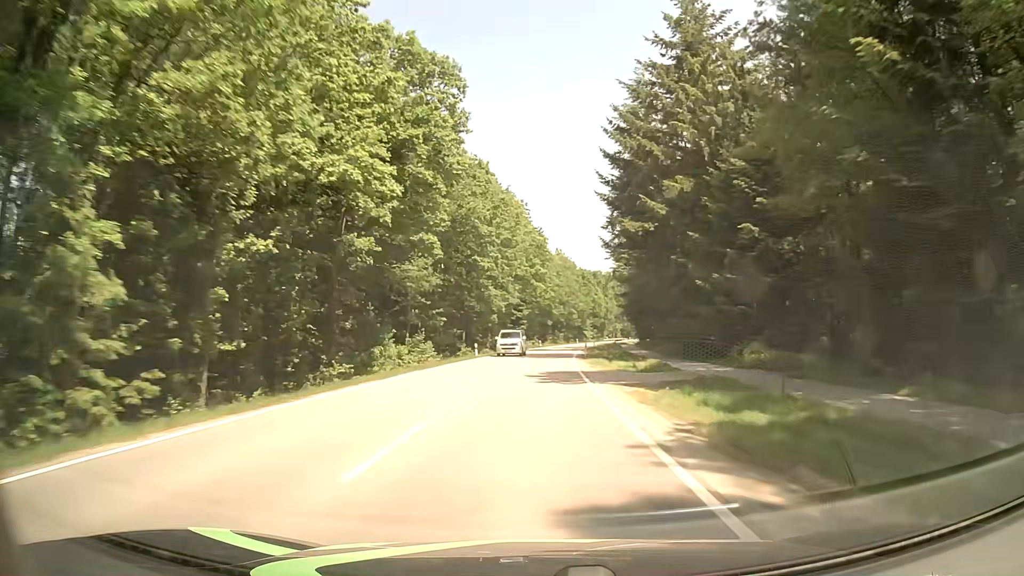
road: tertiary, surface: asphalt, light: Day
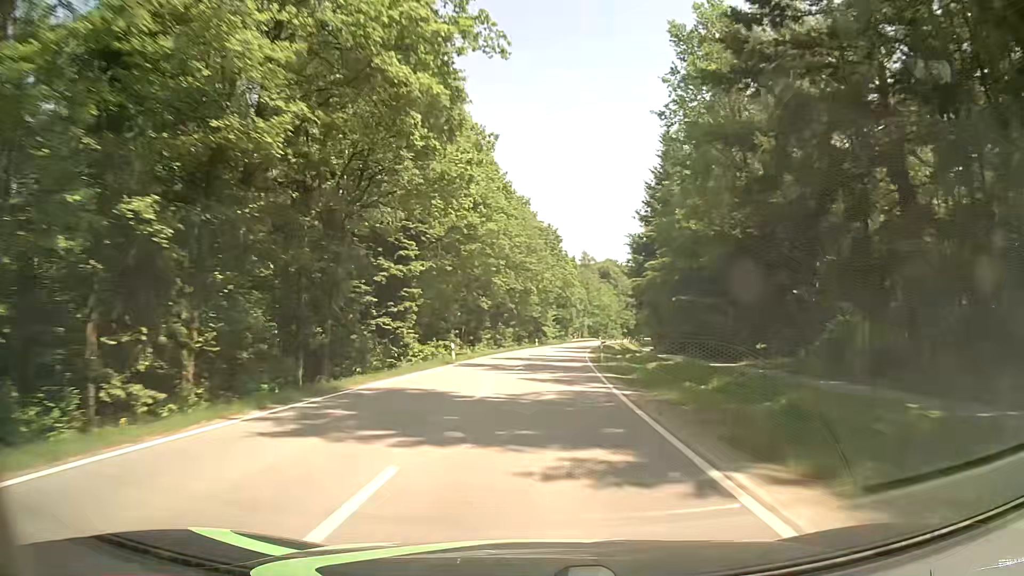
(+2.0, +63.4) m; +4°
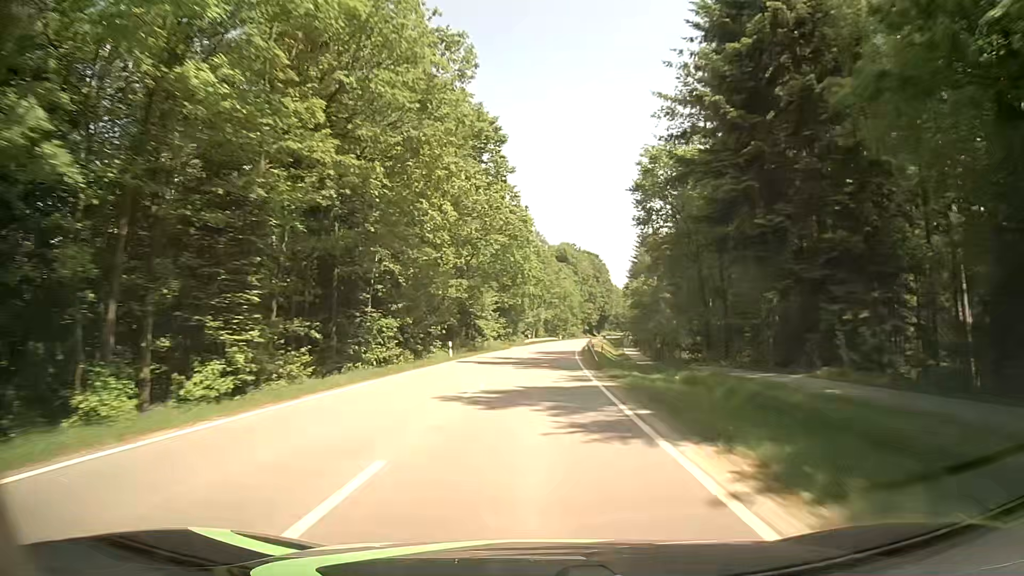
(+1.9, +47.7) m; +4°
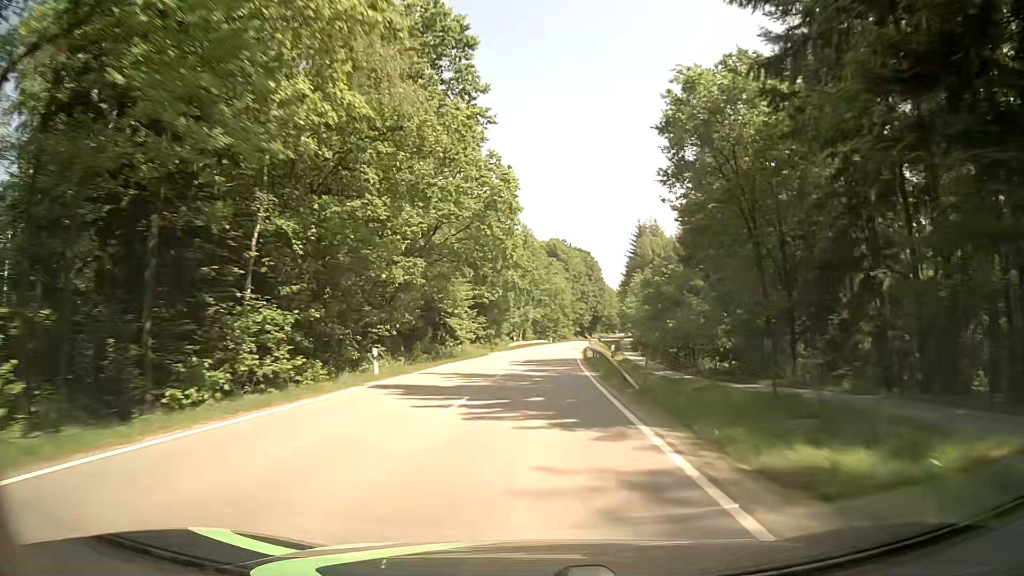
(+0.2, +16.0) m; +1°
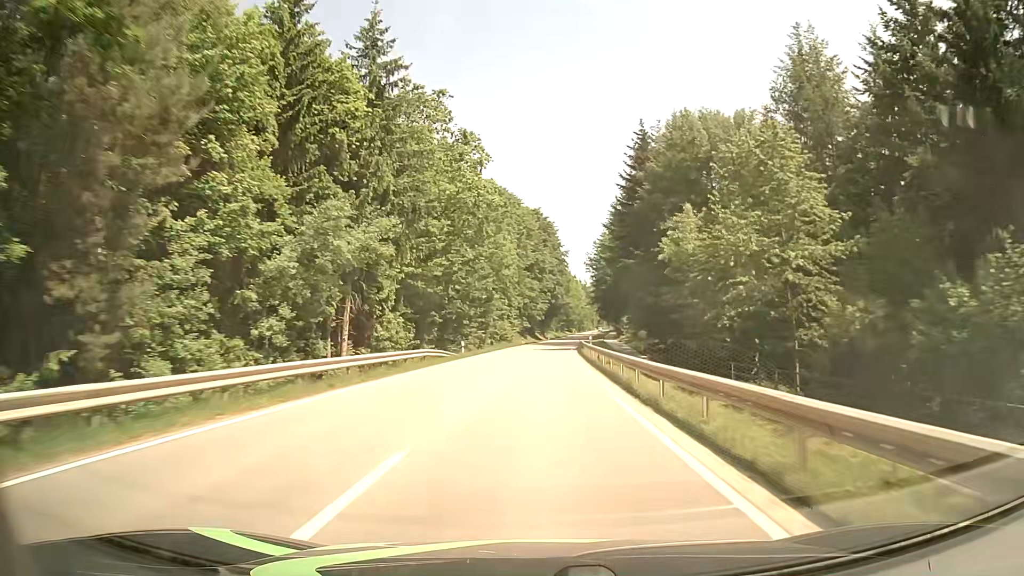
(+3.8, +79.6) m; +5°
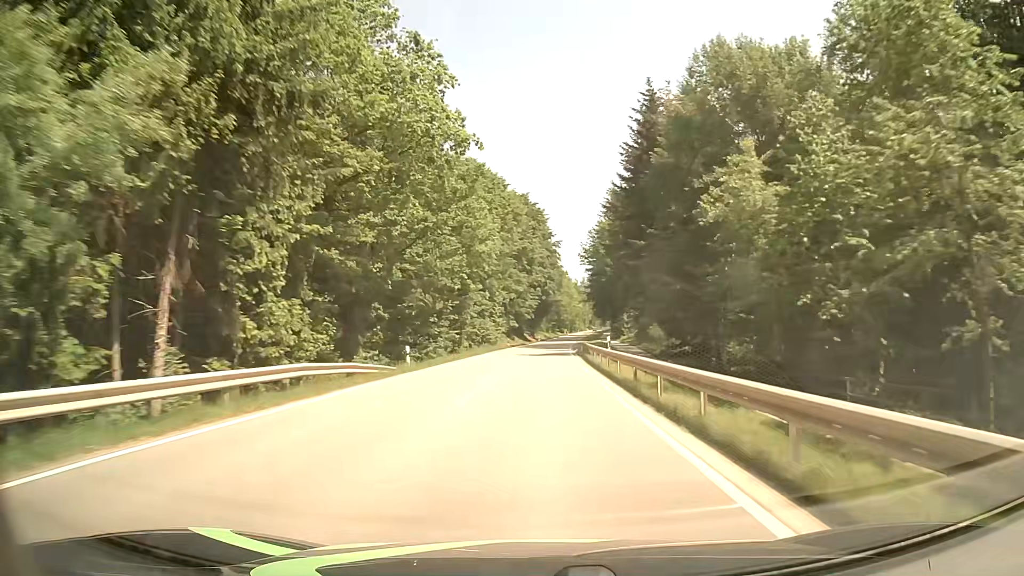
(+0.2, +15.9) m; +1°
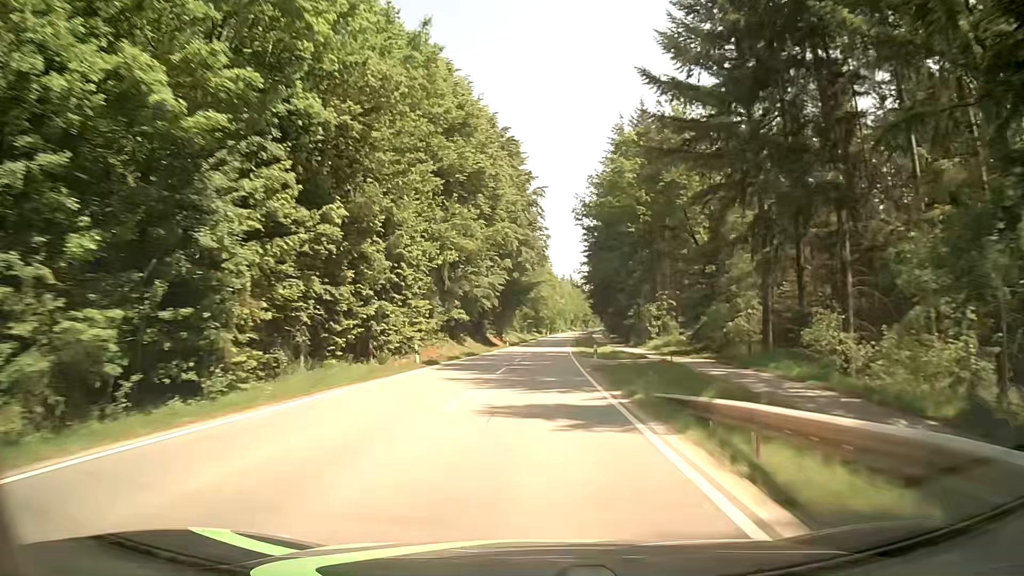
(+0.8, +47.7) m; +2°
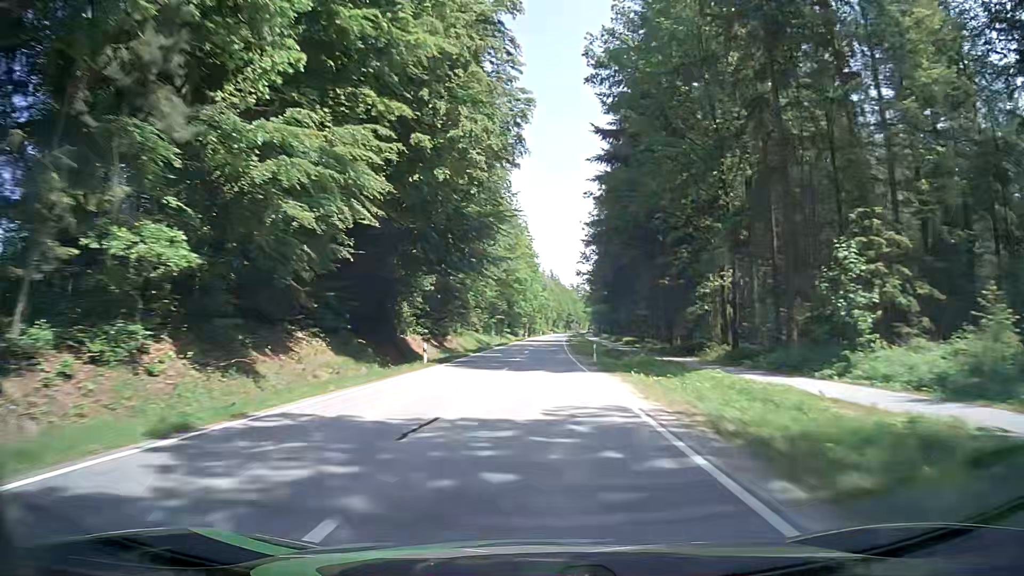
(+0.9, +47.5) m; +2°
(0, +10) (0, +20) (0, +30) (+1, +40) (+1, +50) (+1, +60) (+2, +70) (+2, +80) (+2, +90) (+3, +100) m
